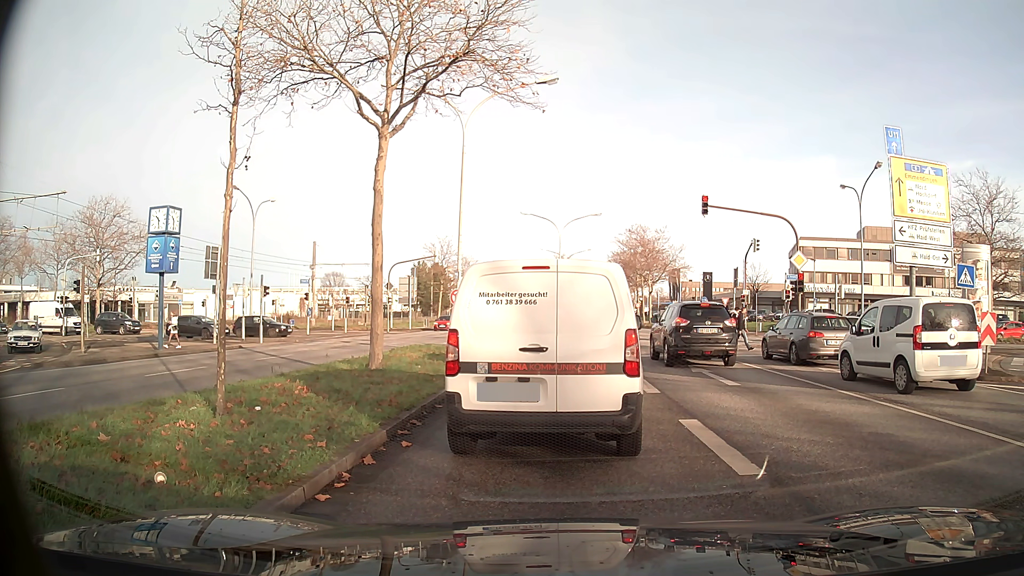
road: primary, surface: asphalt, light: Day
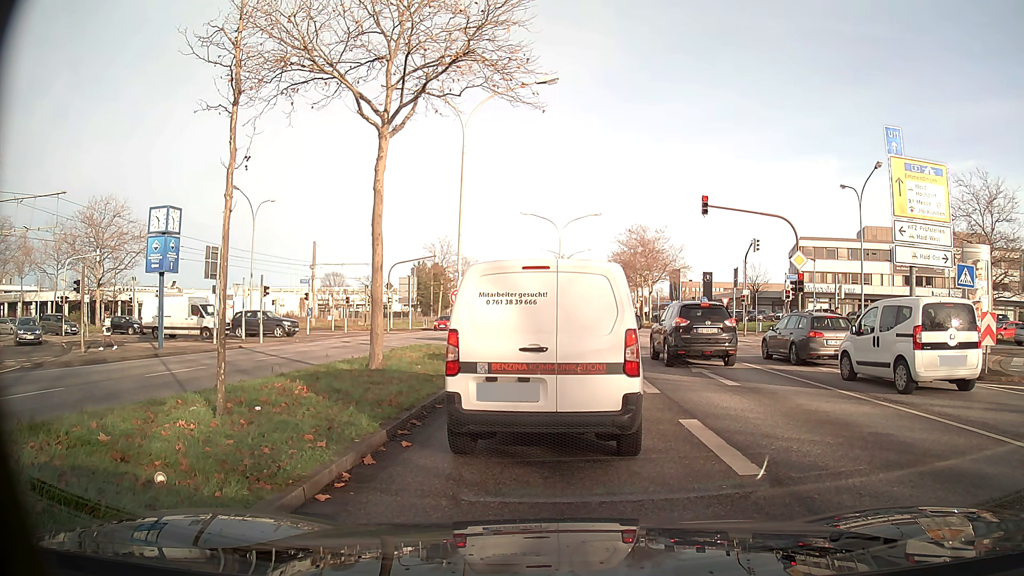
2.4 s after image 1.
(0.0, 0.0) m; 0°
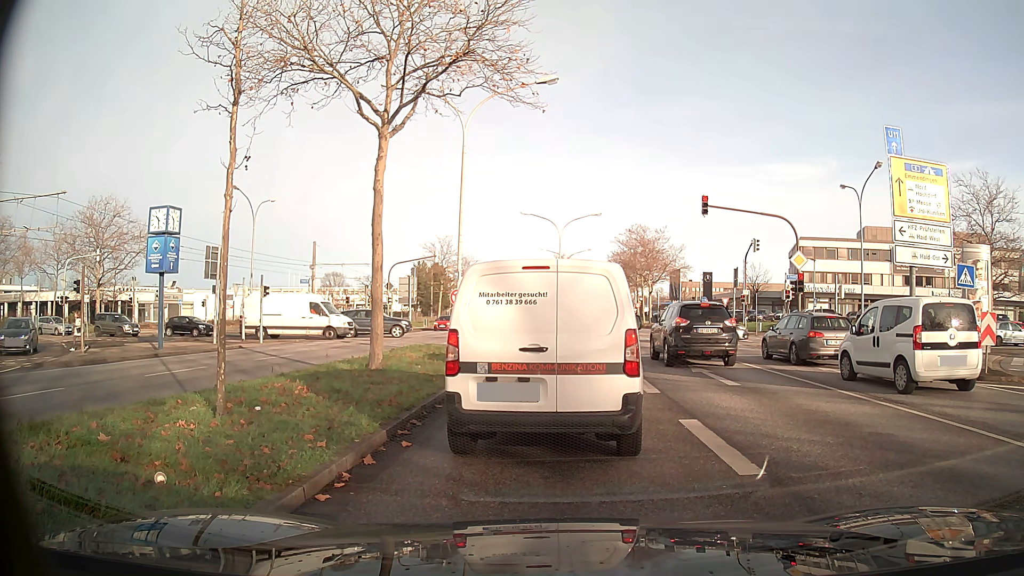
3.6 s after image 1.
(0.0, 0.0) m; 0°
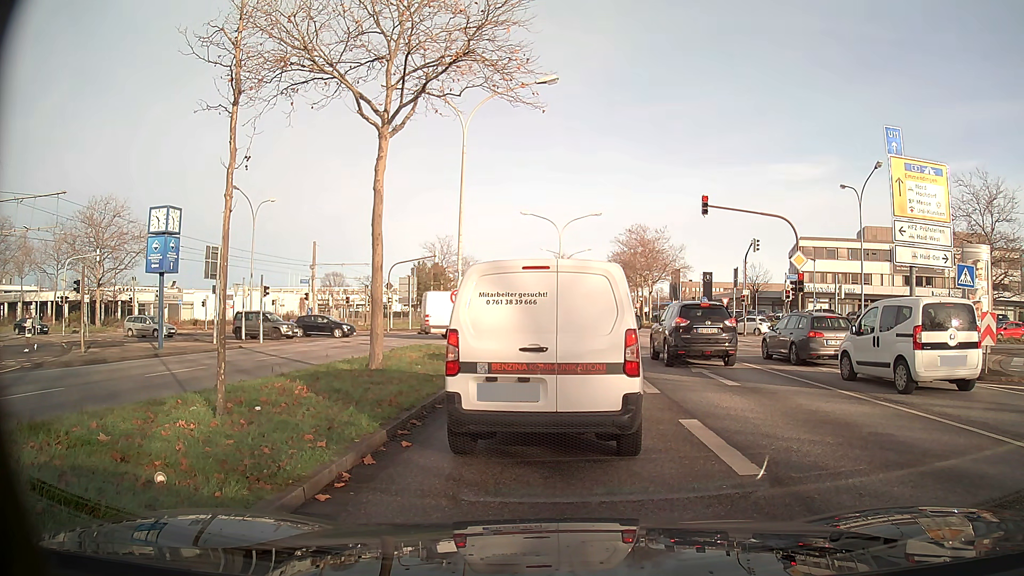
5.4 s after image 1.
(0.0, 0.0) m; 0°
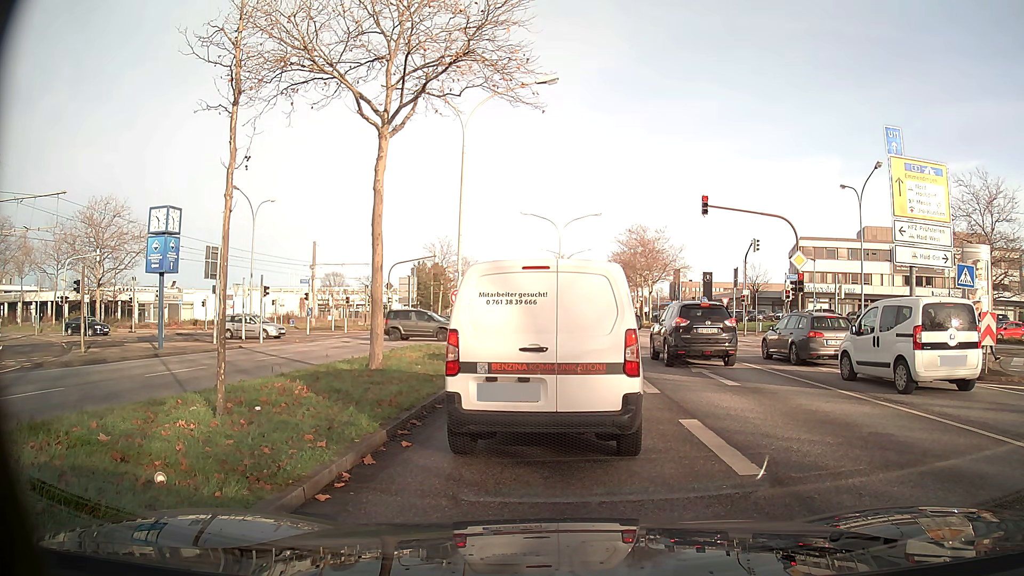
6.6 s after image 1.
(0.0, 0.0) m; 0°
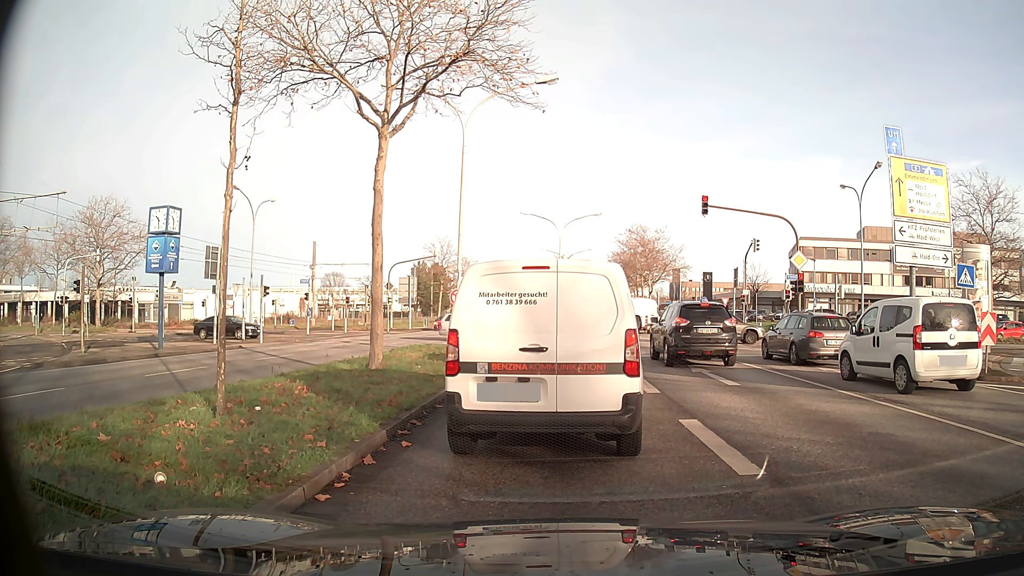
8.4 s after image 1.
(0.0, 0.0) m; 0°
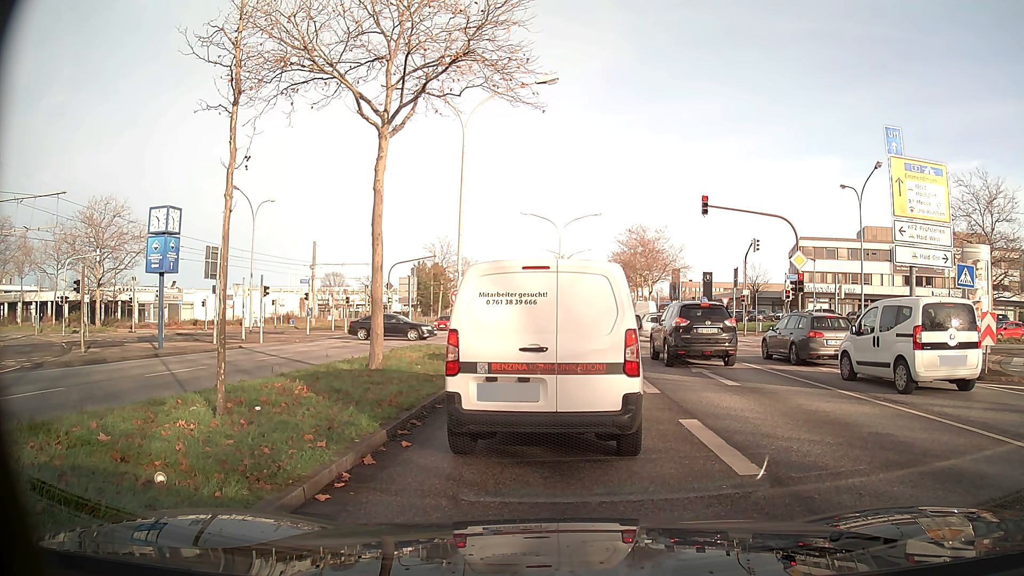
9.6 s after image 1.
(0.0, 0.0) m; 0°
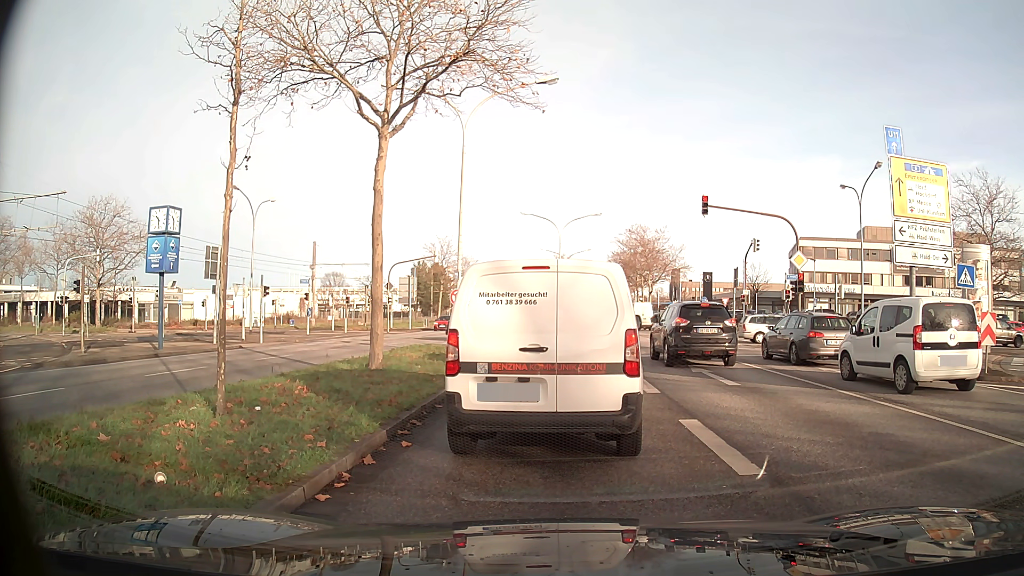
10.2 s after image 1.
(0.0, 0.0) m; 0°
(0, +10) (0, +20) (-1, +30) (-7, +38) (-15, +44) (-24, +47) (-34, +49) (-44, +50) (-54, +52) (-64, +52) m
